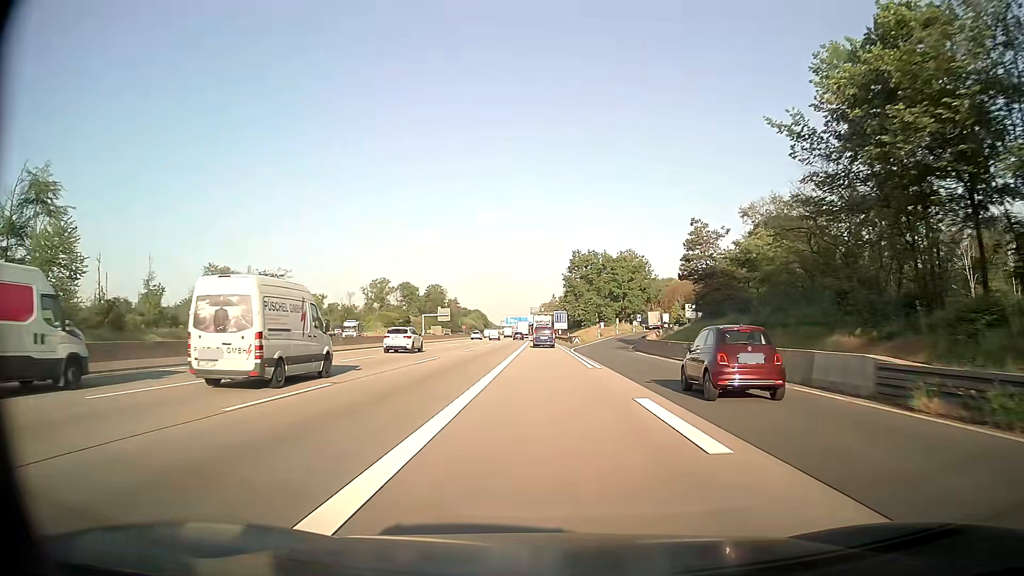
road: motorway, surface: asphalt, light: Day
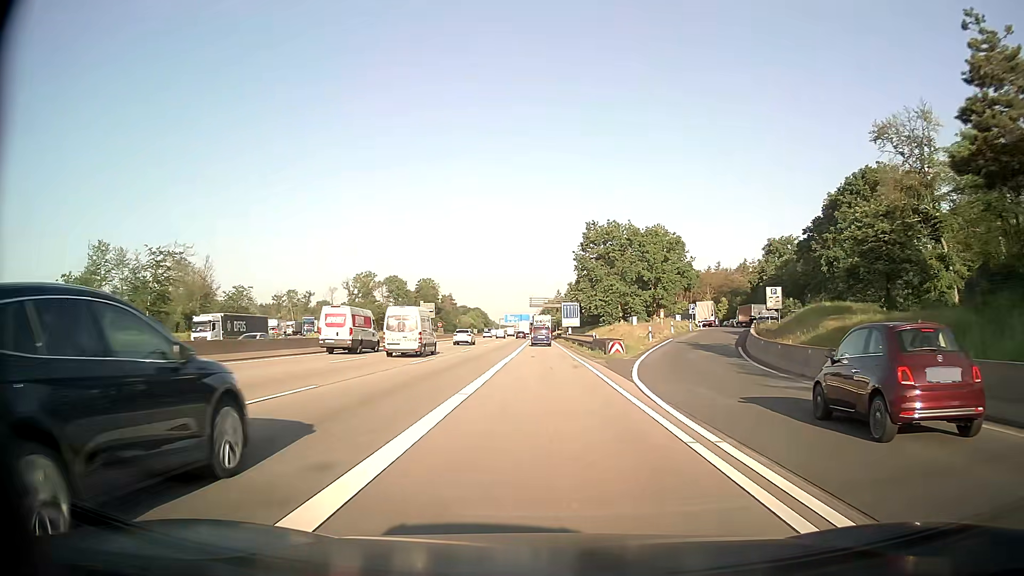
(0.0, +37.6) m; -1°
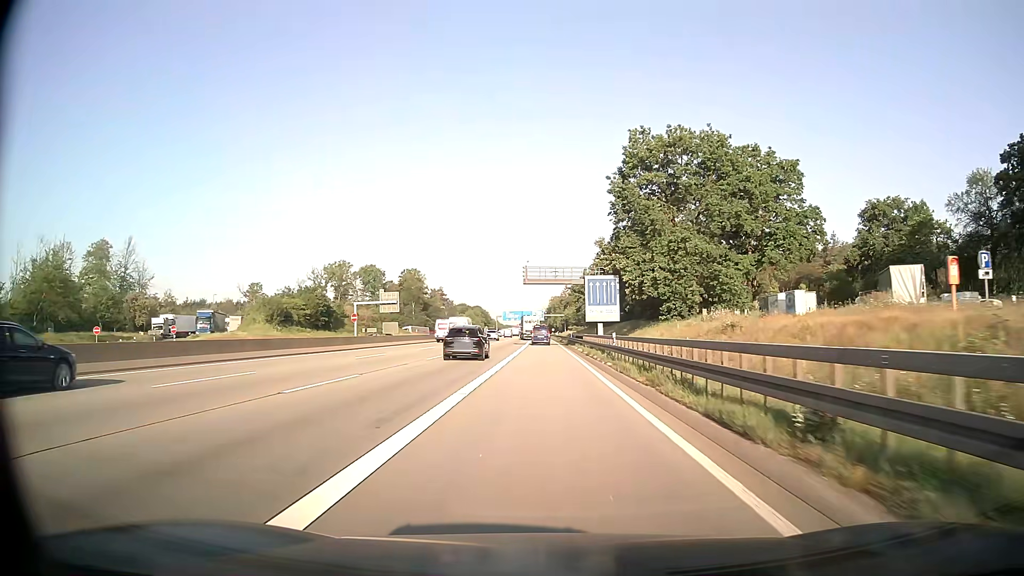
(+0.1, +50.5) m; 0°
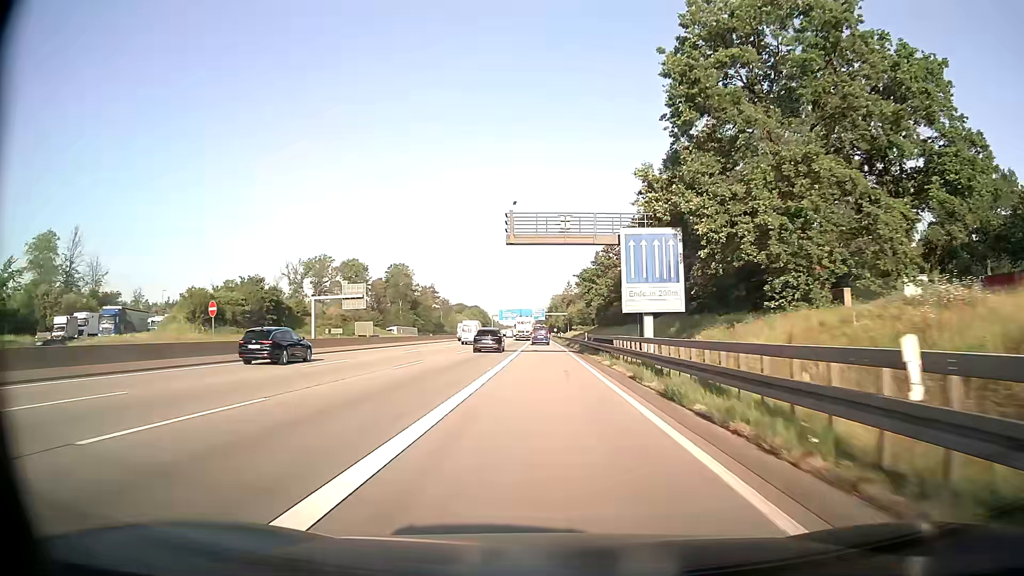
(0.0, +25.5) m; 0°
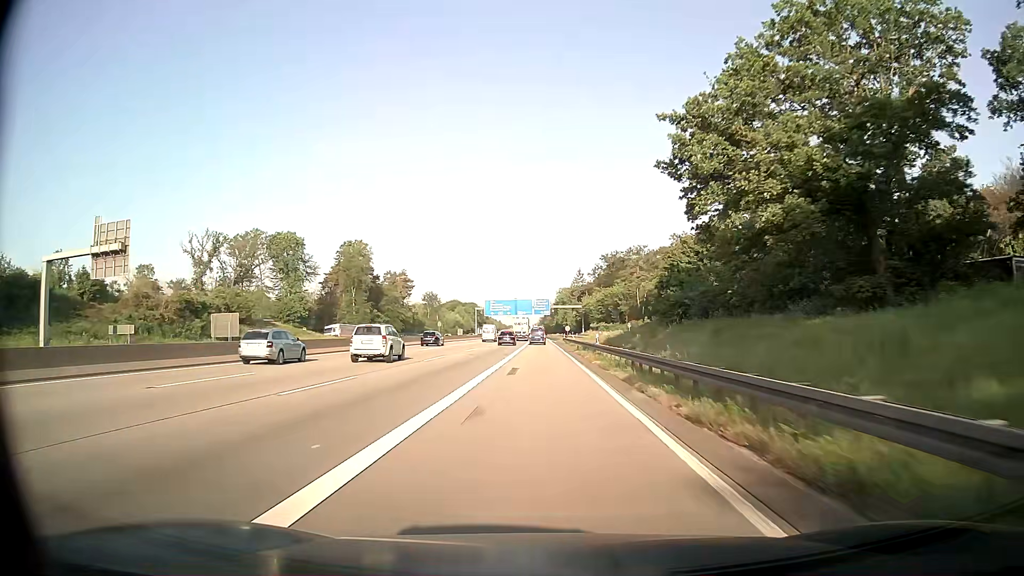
(-0.1, +65.5) m; 0°
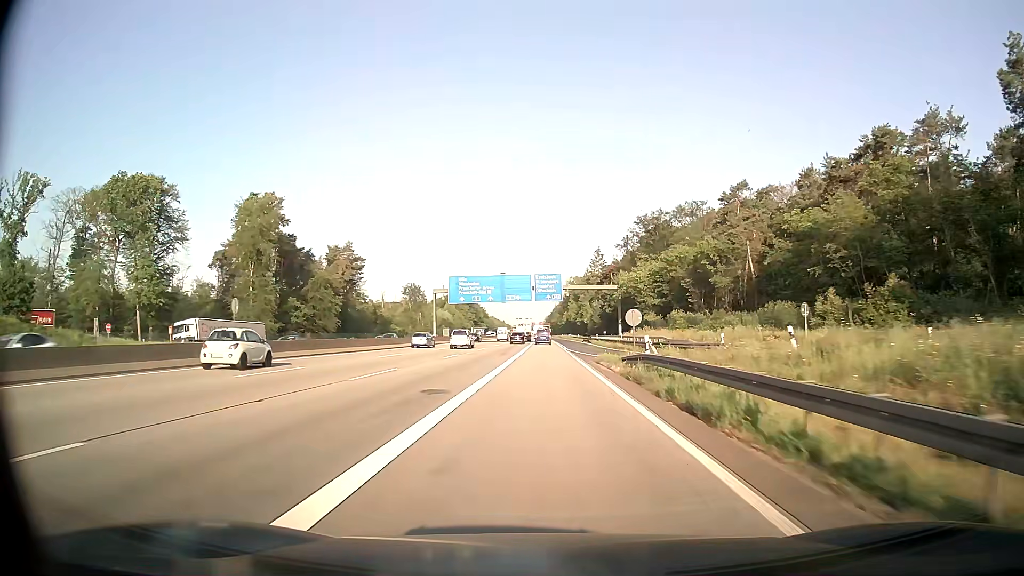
(-0.4, +68.3) m; 0°
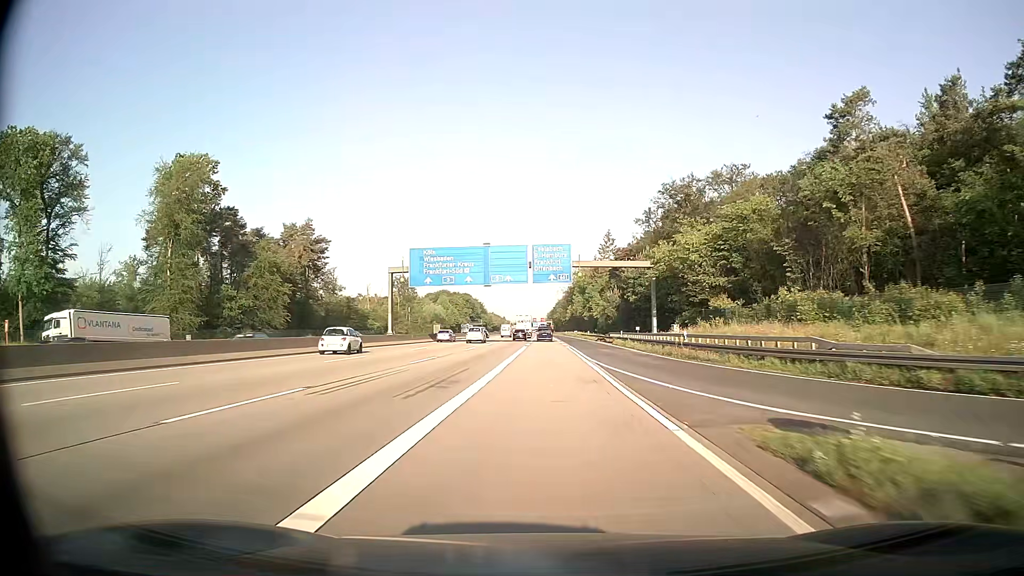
(-0.1, +28.0) m; 0°
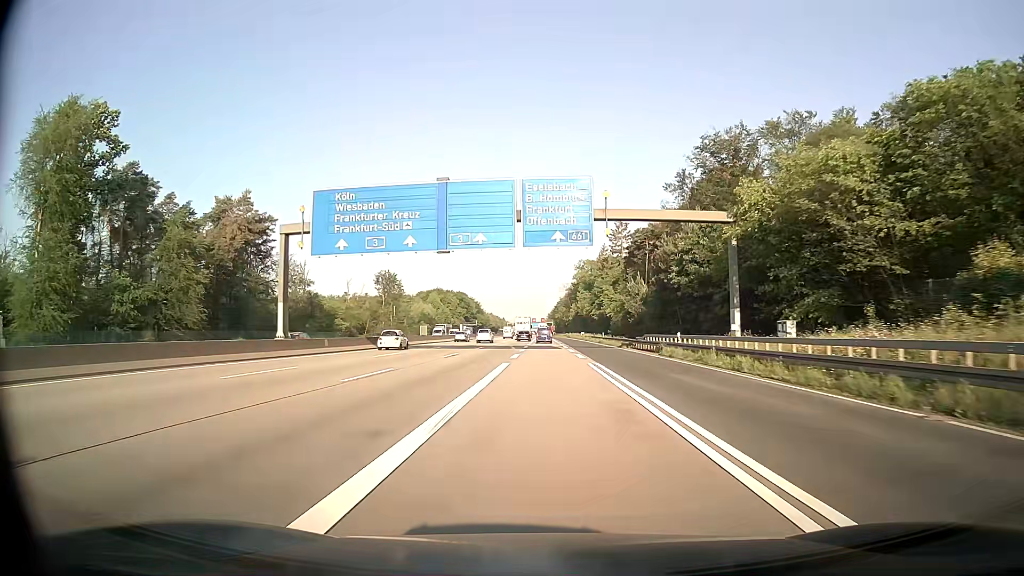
(0.0, +28.0) m; 0°
(0, +10) (0, +20) (0, +30) (0, +40) (0, +50) (0, +60) (0, +70) (0, +80) (0, +90) (0, +100) m
